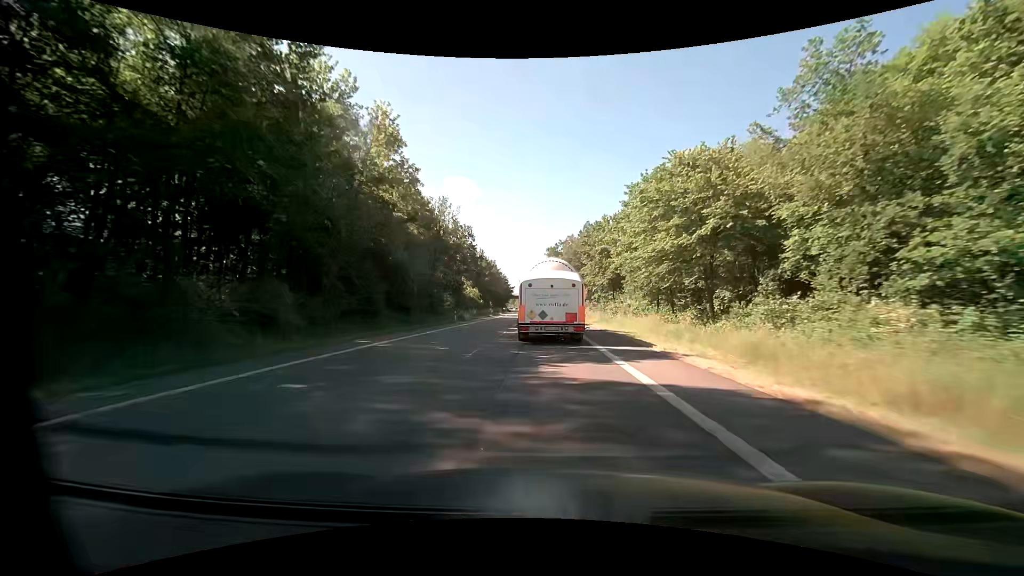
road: primary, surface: asphalt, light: Day
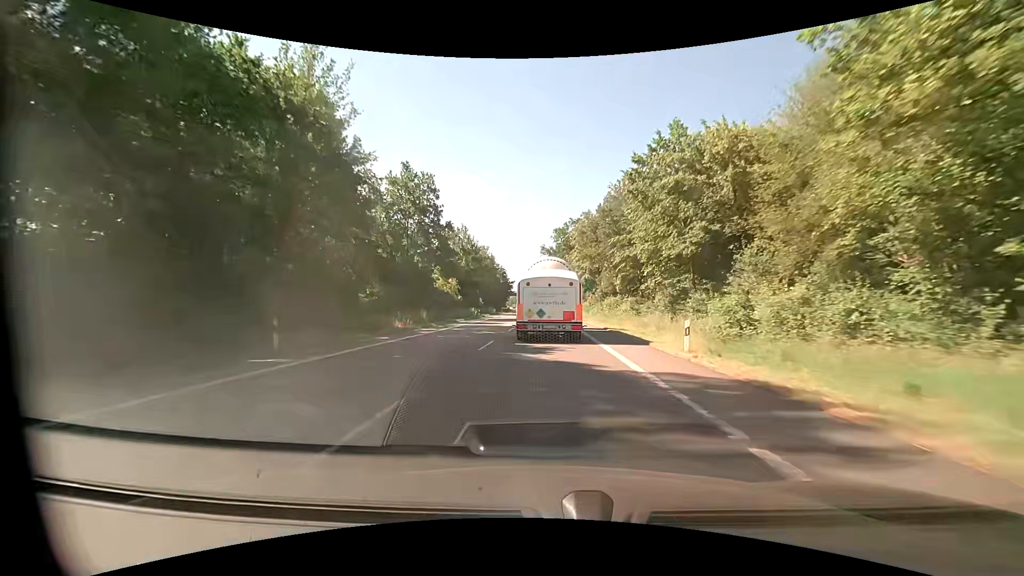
(-0.3, +32.6) m; 0°
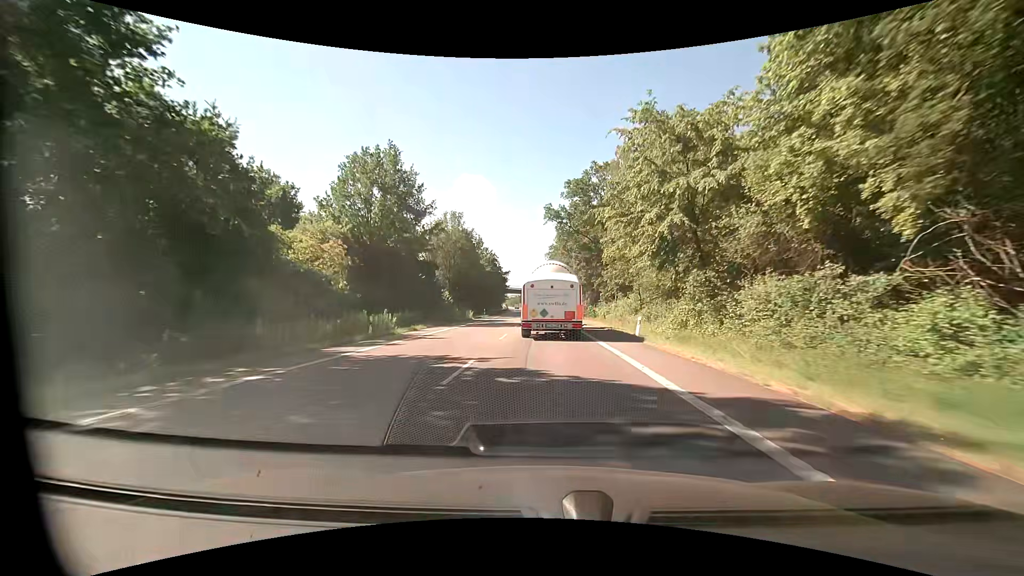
(-0.5, +42.2) m; -1°
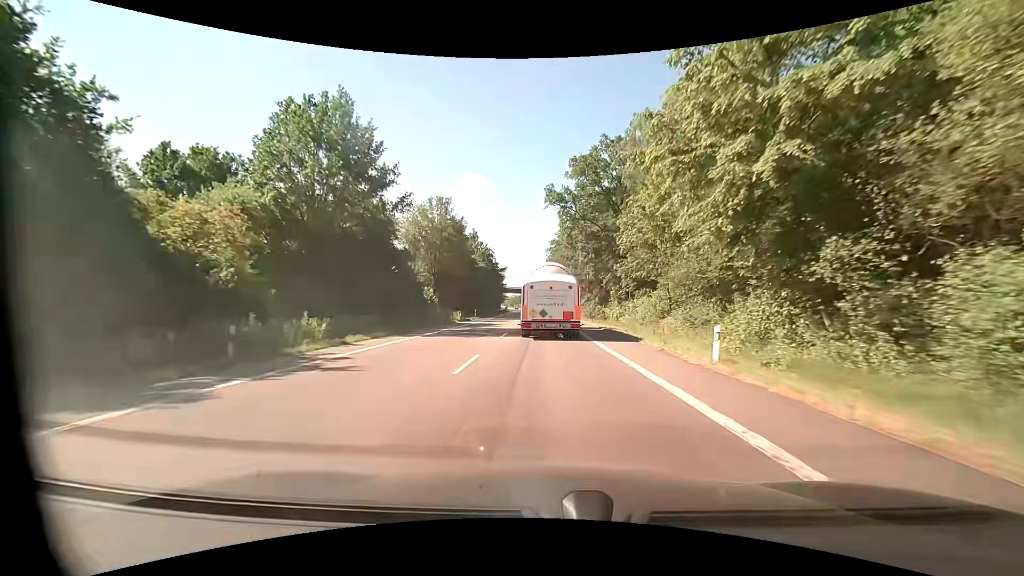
(0.0, +10.4) m; 0°
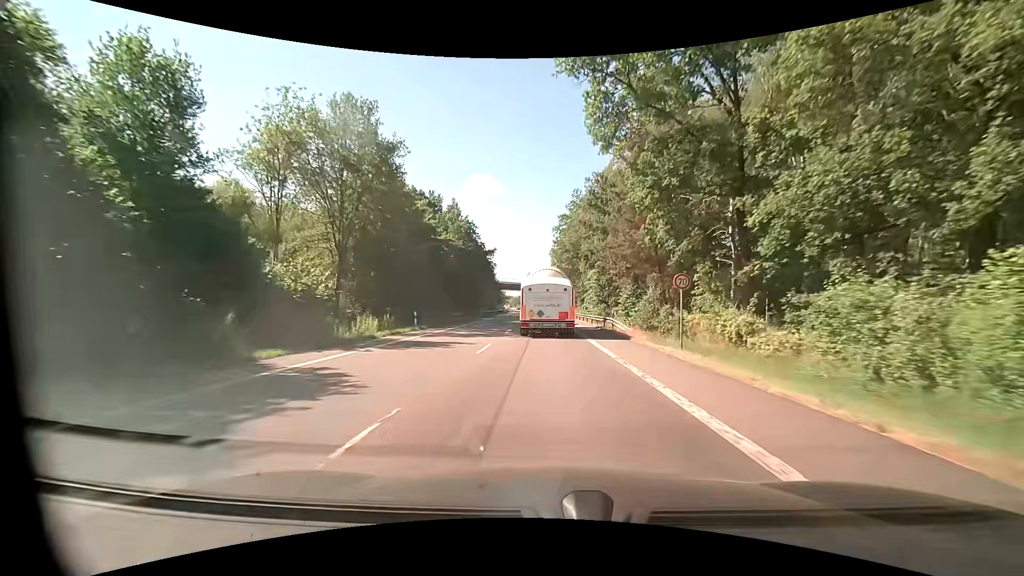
(-0.1, +31.1) m; -1°
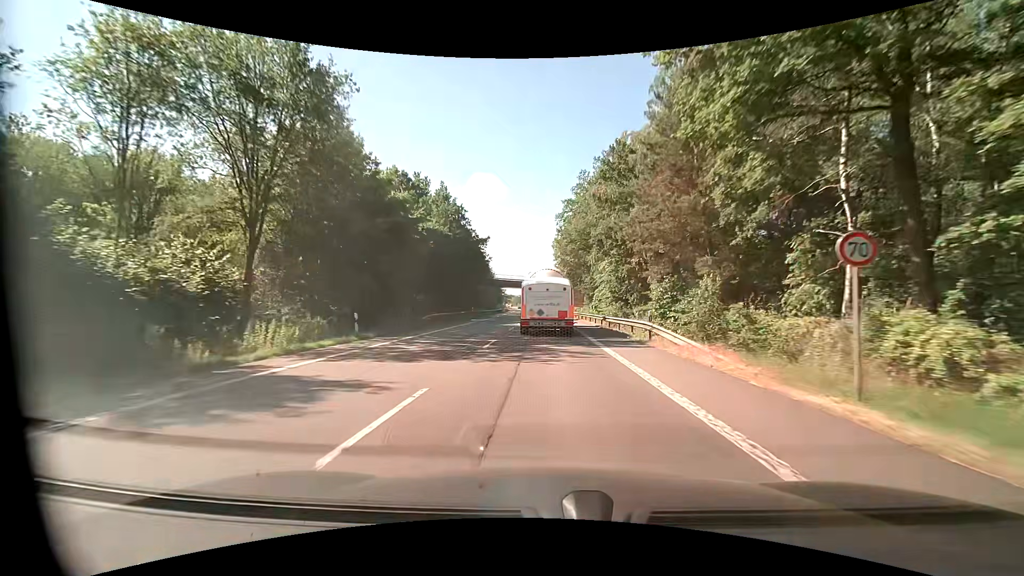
(0.0, +10.4) m; 0°
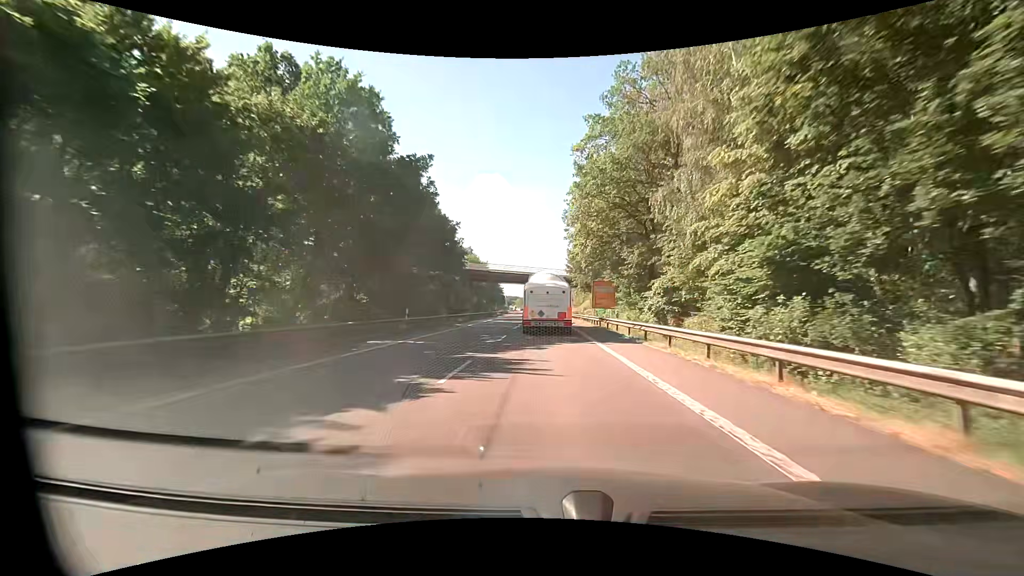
(-0.4, +31.1) m; -1°
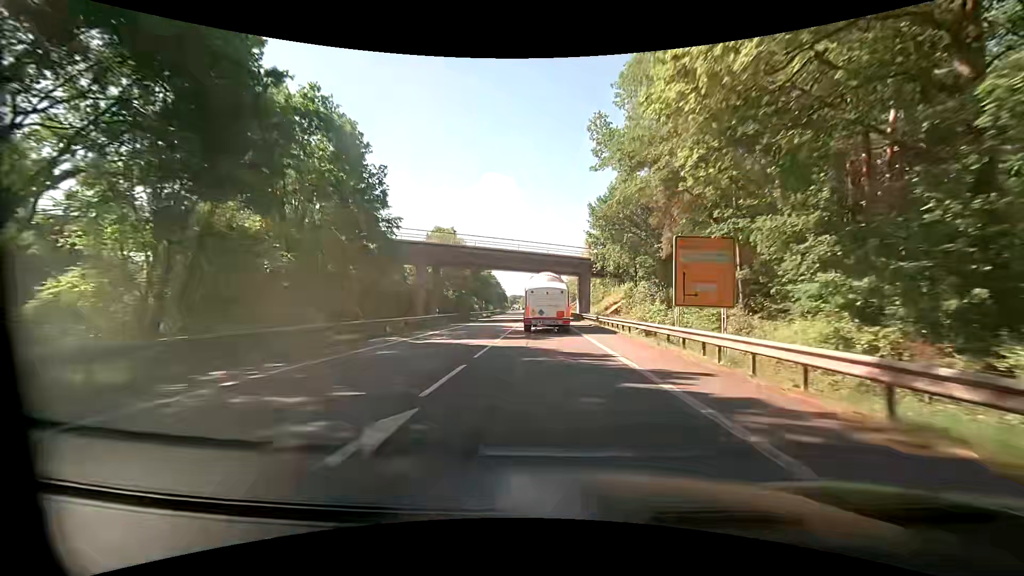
(-0.3, +31.1) m; -1°
(0, +10) (0, +20) (0, +30) (0, +40) (0, +50) (0, +60) (-1, +70) (-1, +80) (-1, +90) (-1, +100) m
